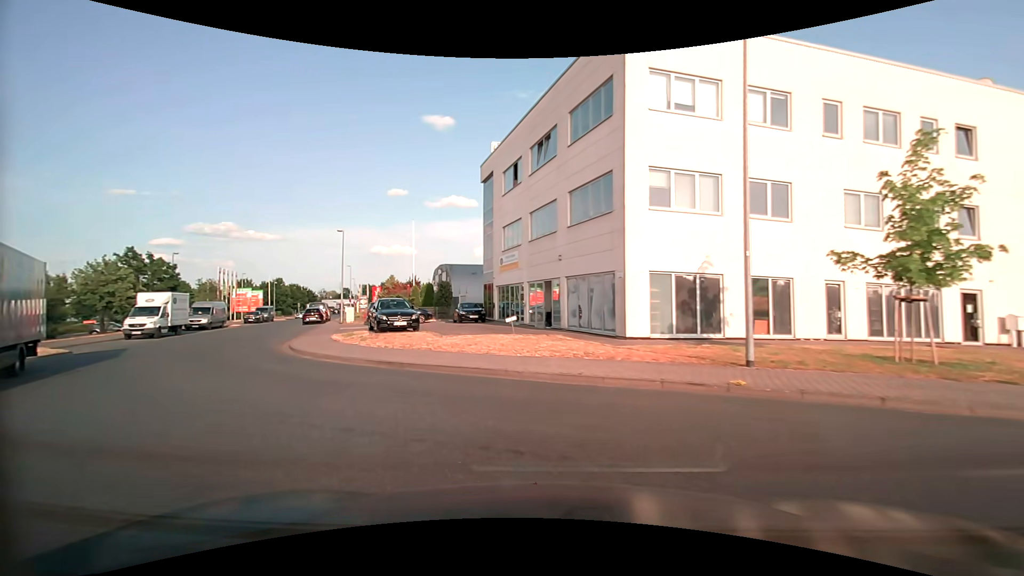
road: service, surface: paved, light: Day
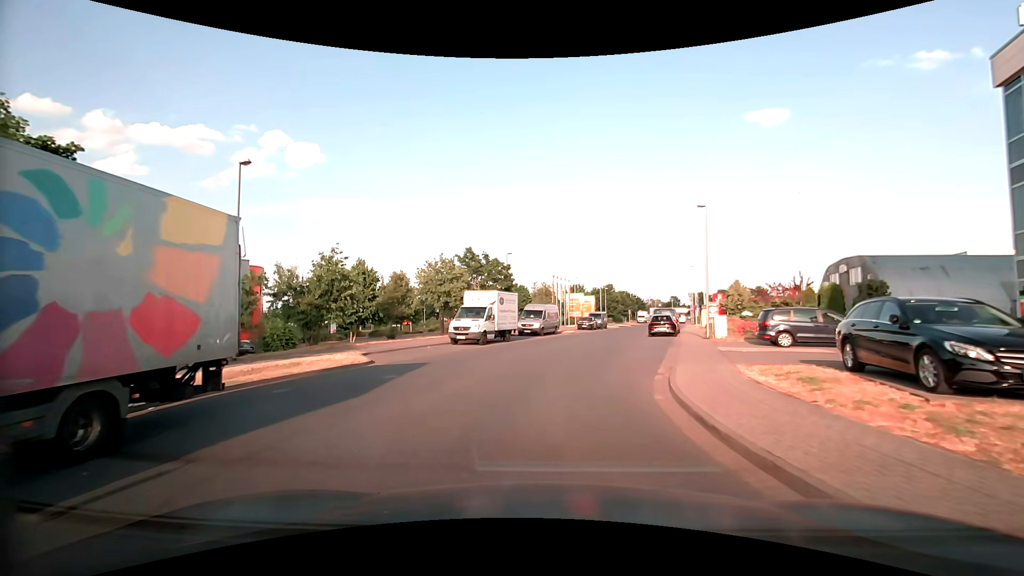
(-6.3, +11.7) m; -37°
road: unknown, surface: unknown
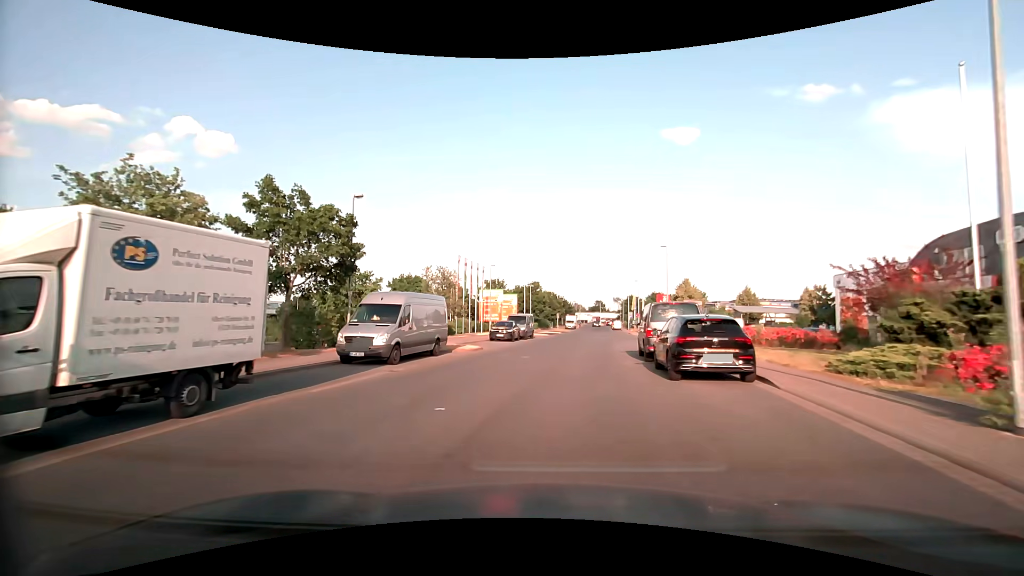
(+1.9, +22.9) m; +9°
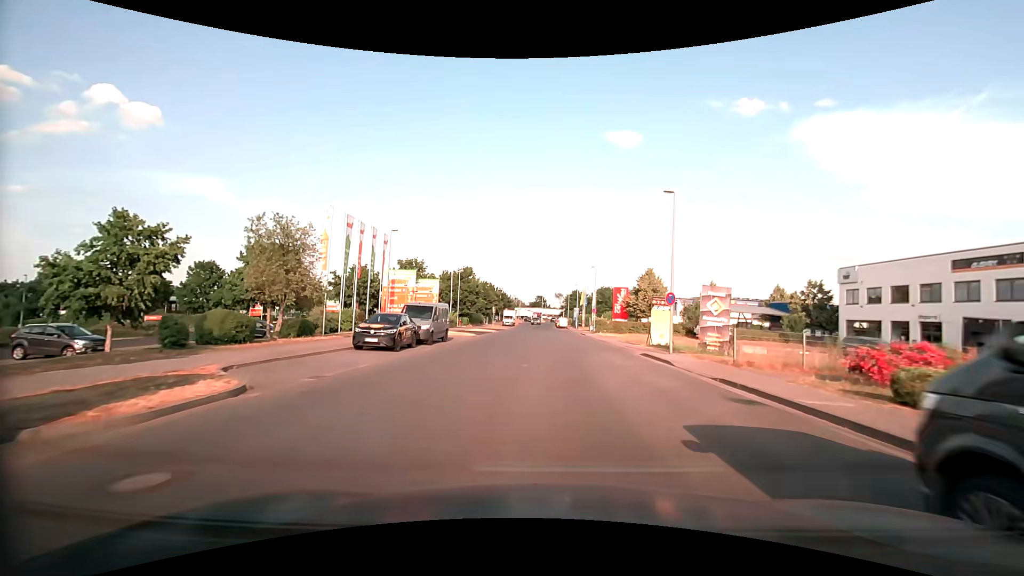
(+1.0, +17.7) m; +7°
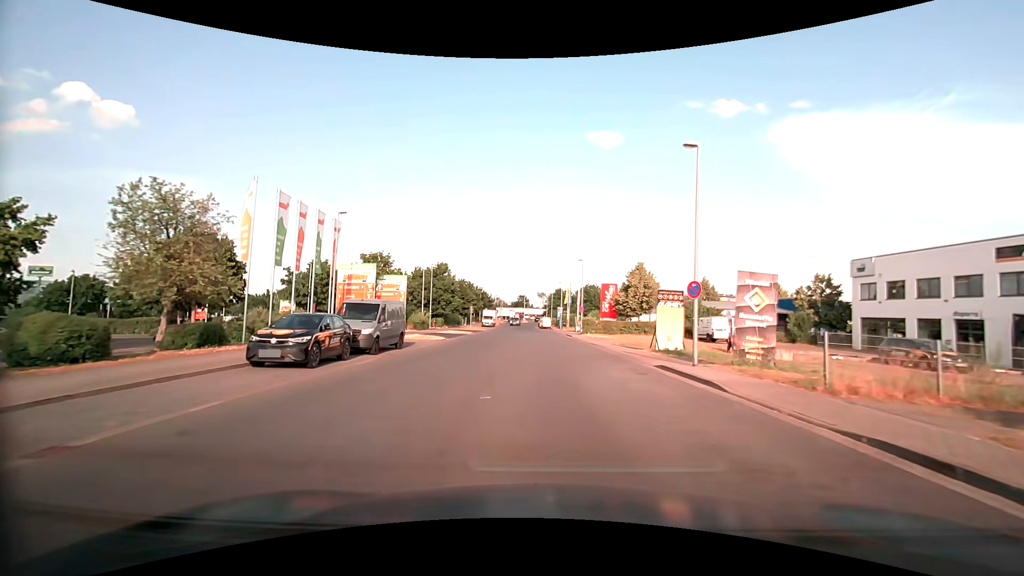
(+0.1, +6.2) m; +2°
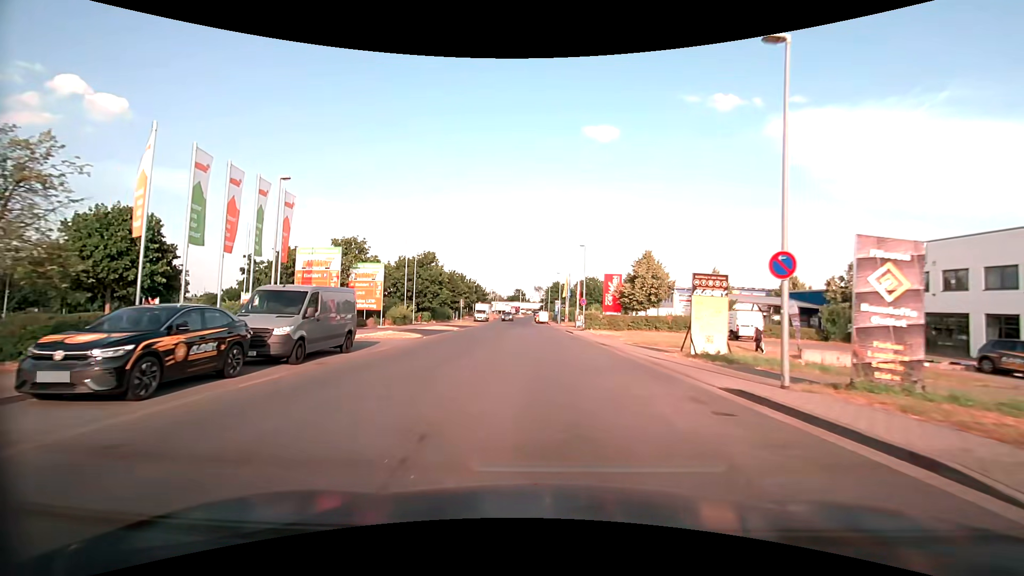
(0.0, +6.3) m; +1°
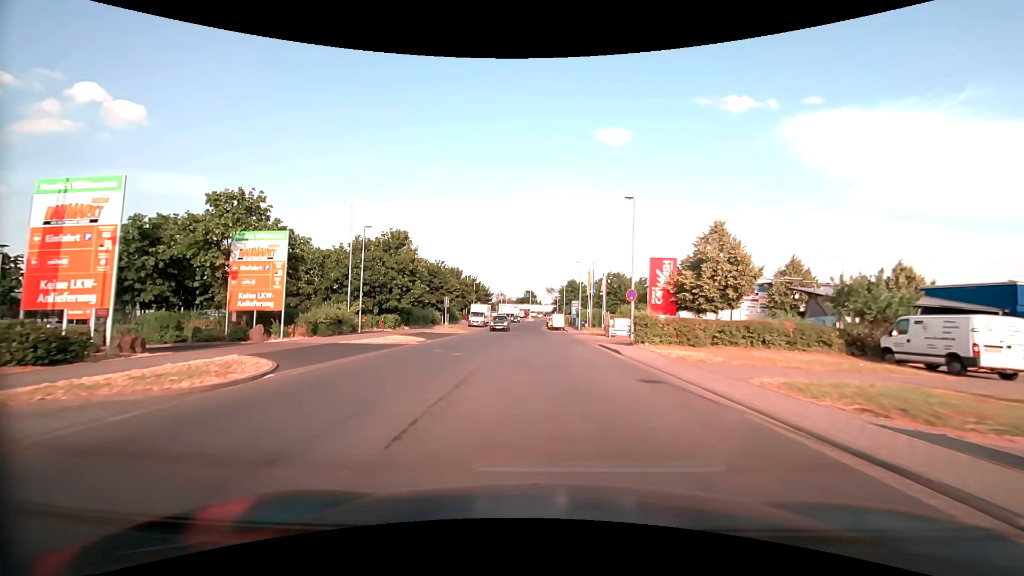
(-0.2, +18.7) m; -1°
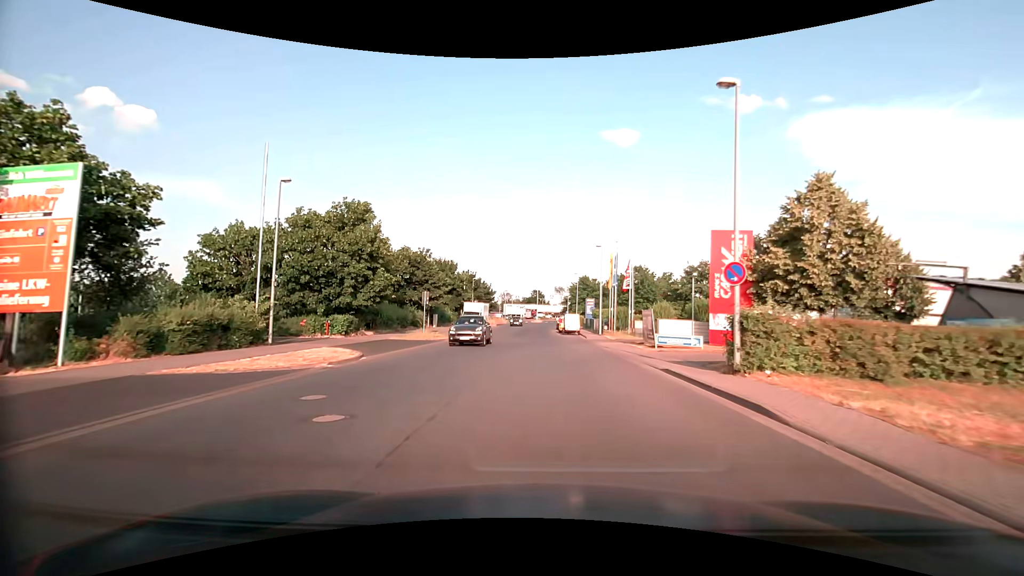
(-0.1, +12.4) m; -1°
(0, +10) (0, +20) (0, +30) (0, +40) (0, +50) (0, +60) (0, +70) (+1, +80) (+1, +90) (+2, +100) m
